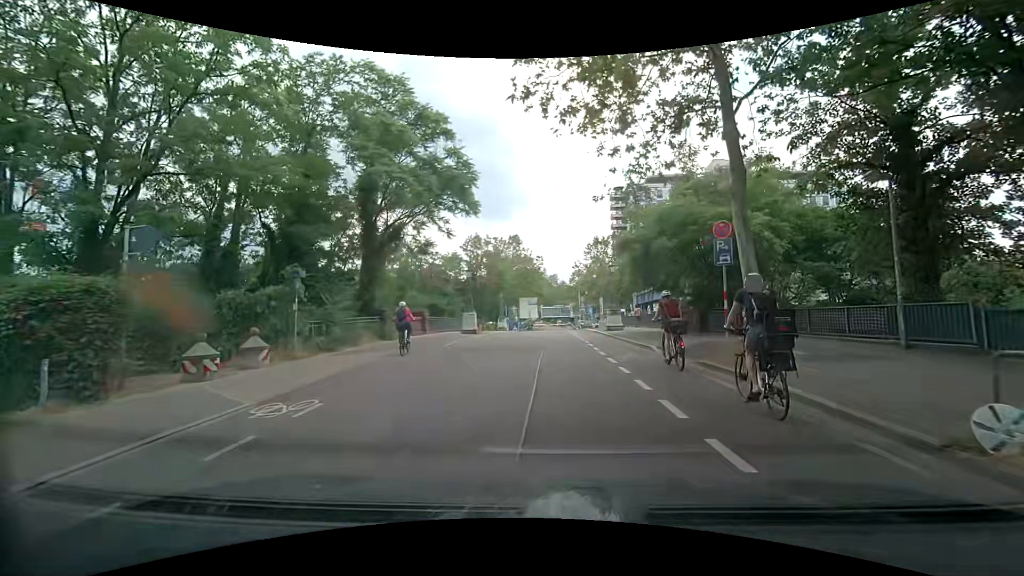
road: tertiary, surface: asphalt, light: Day
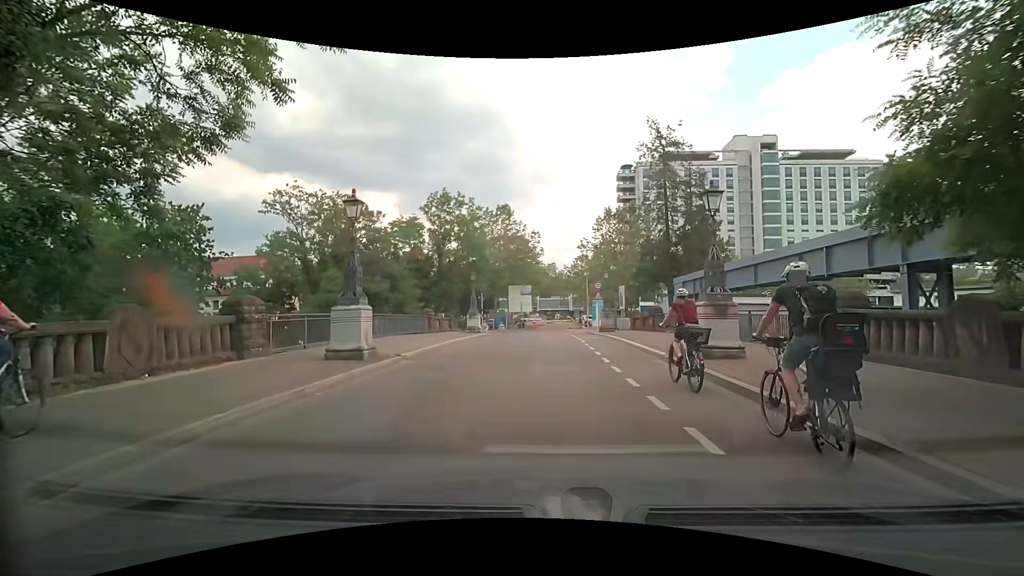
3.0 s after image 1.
(0.0, +19.0) m; 0°
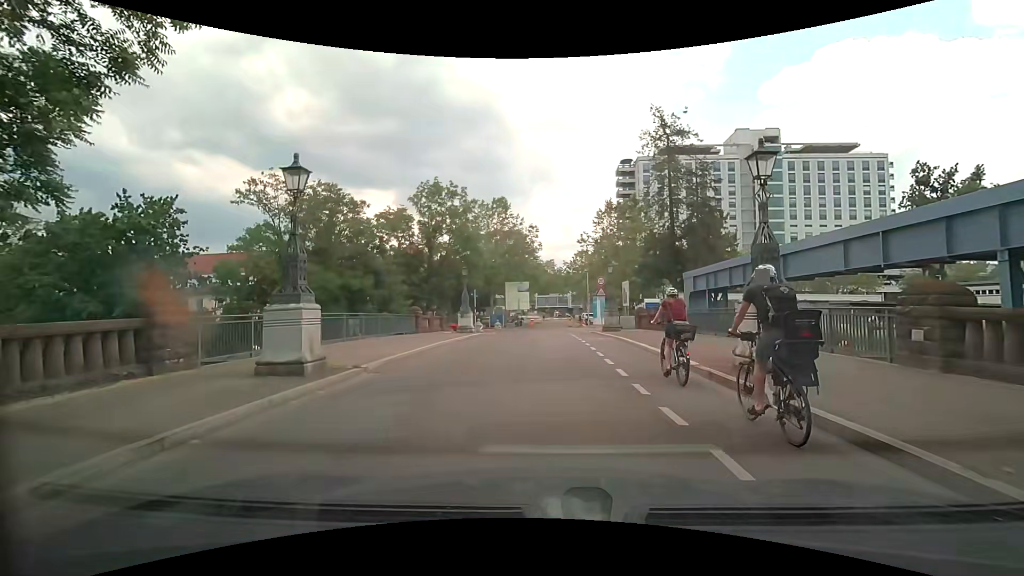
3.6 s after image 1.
(0.0, +2.9) m; +1°
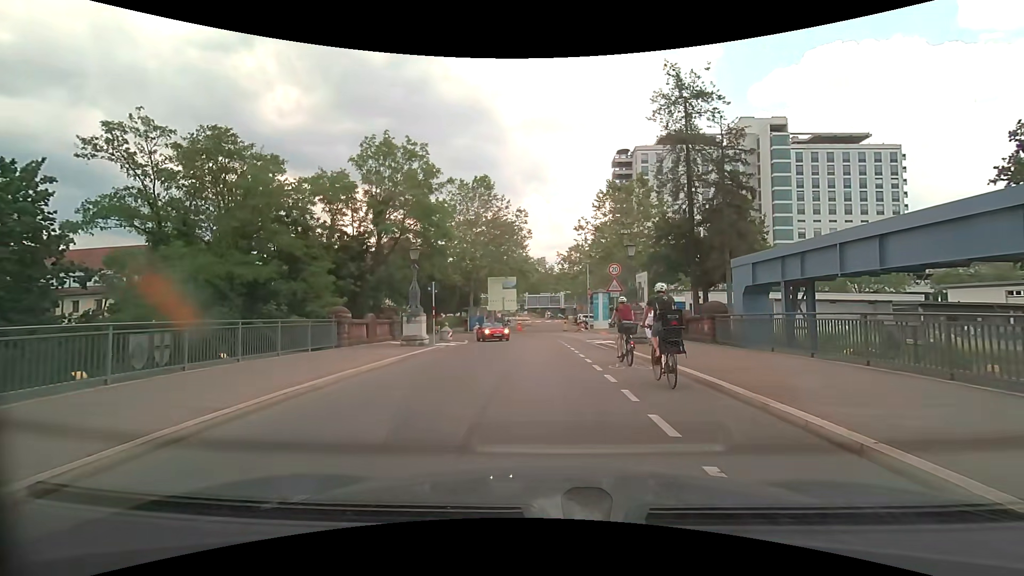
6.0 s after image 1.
(-0.1, +10.5) m; 0°
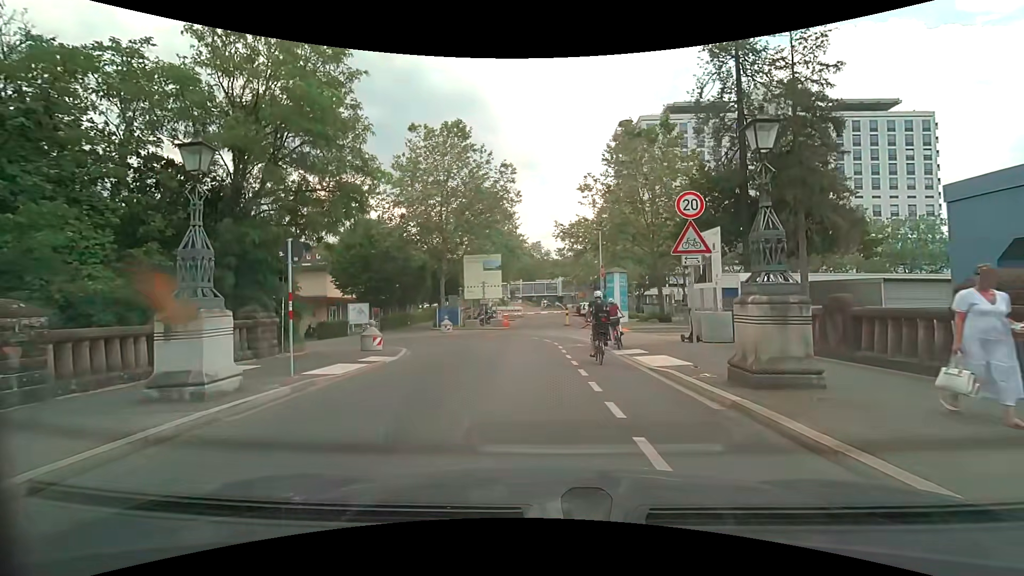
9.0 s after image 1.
(+0.3, +13.2) m; 0°
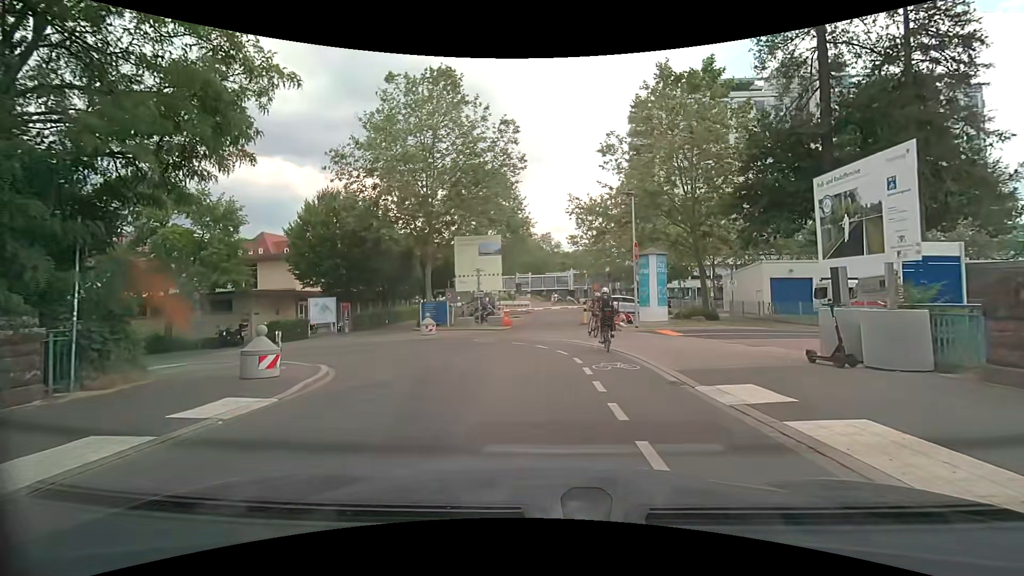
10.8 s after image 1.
(0.0, +8.1) m; 0°
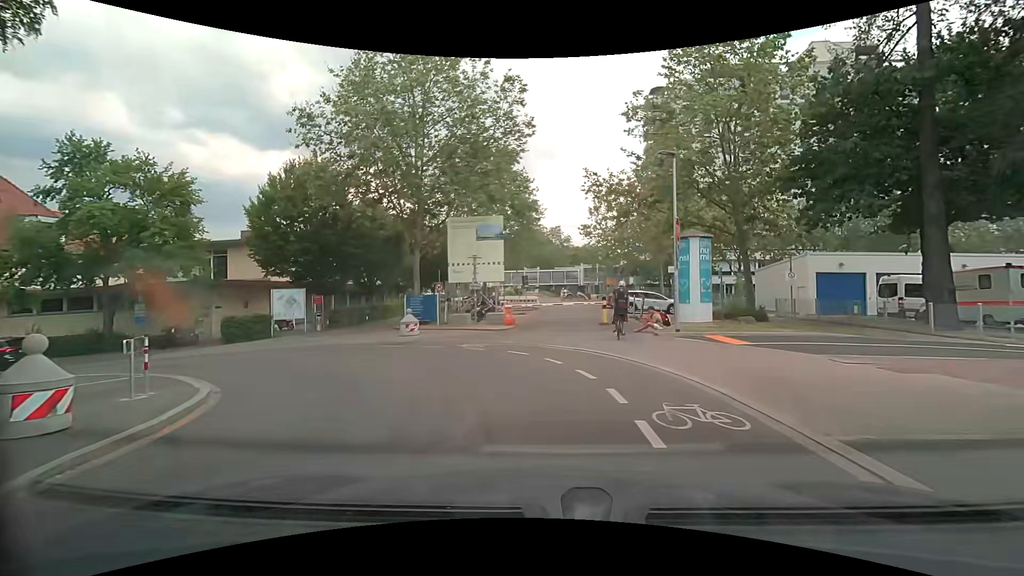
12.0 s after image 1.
(-0.1, +5.3) m; -2°
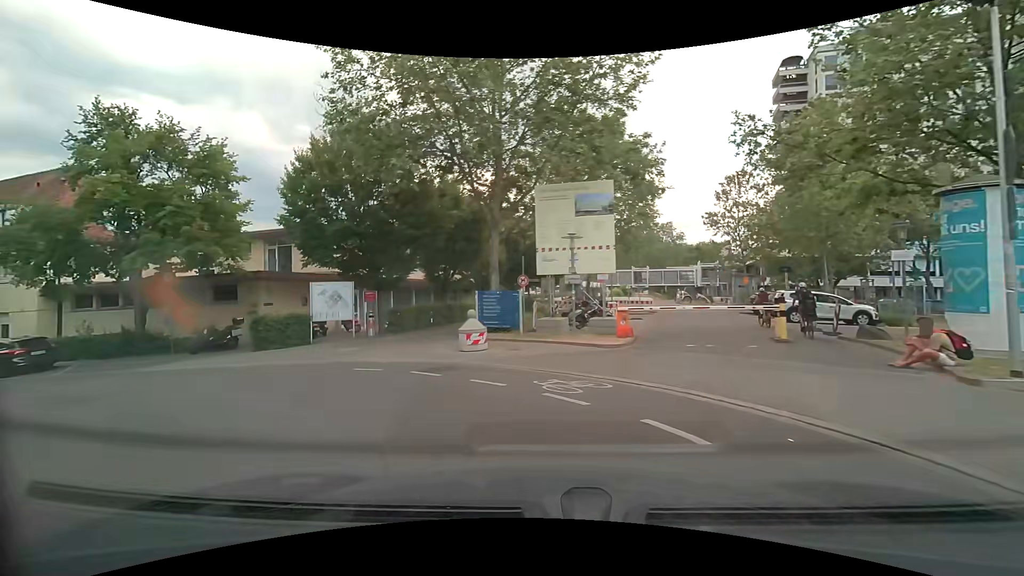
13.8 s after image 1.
(-0.4, +7.6) m; -11°
